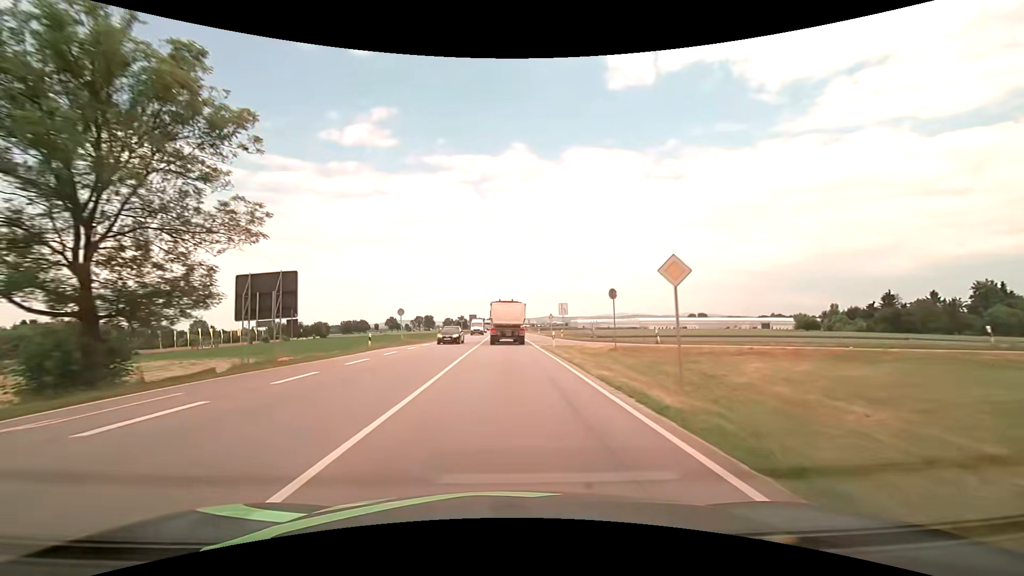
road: primary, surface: asphalt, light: Day
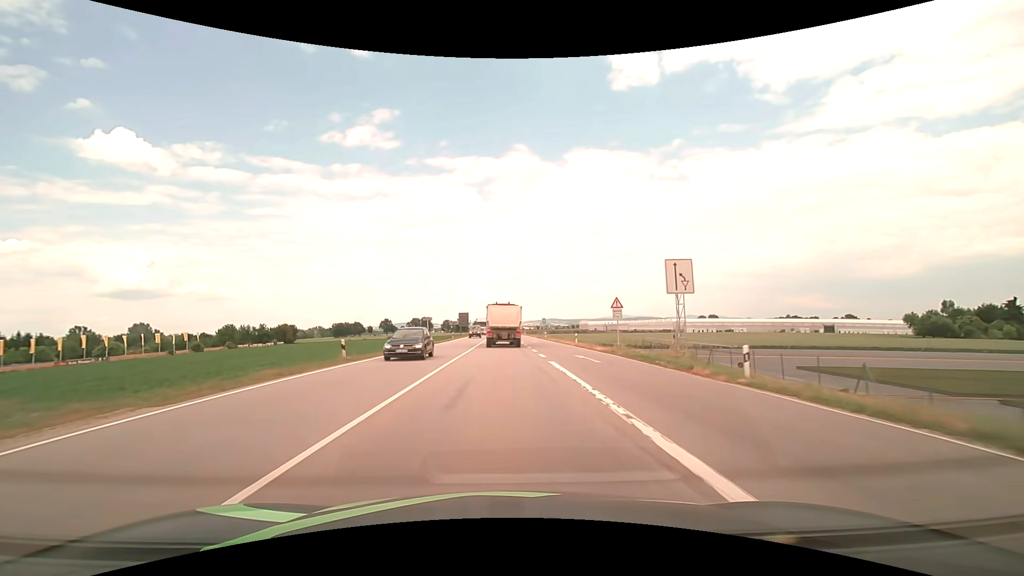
(-0.1, +46.7) m; -1°
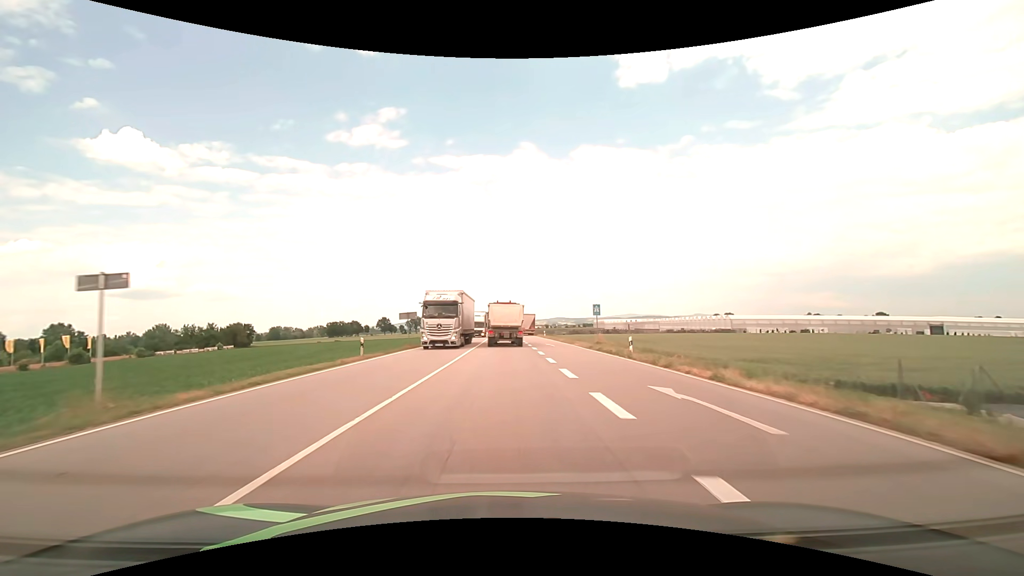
(-0.2, +46.5) m; -1°
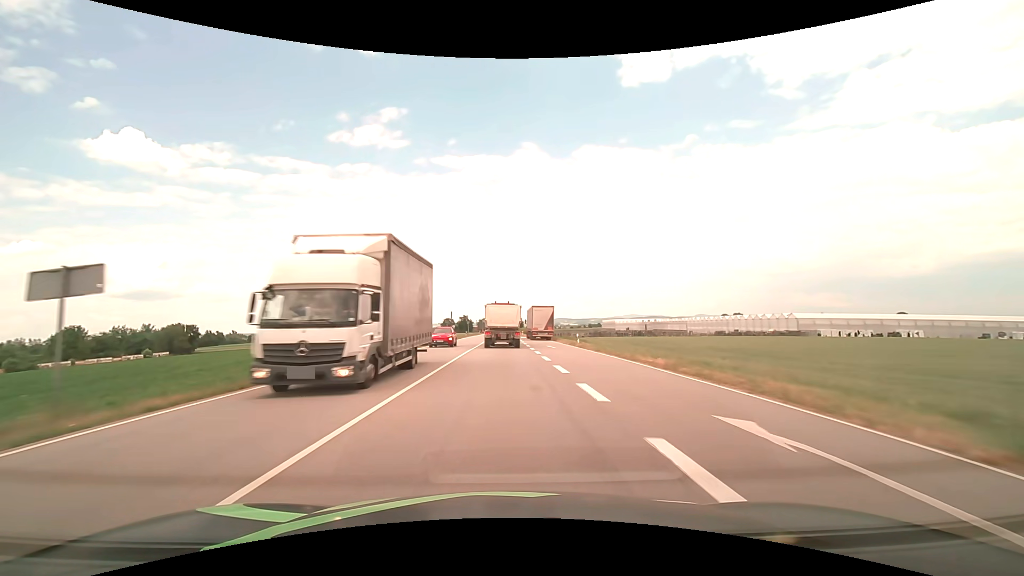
(0.0, +34.6) m; 0°
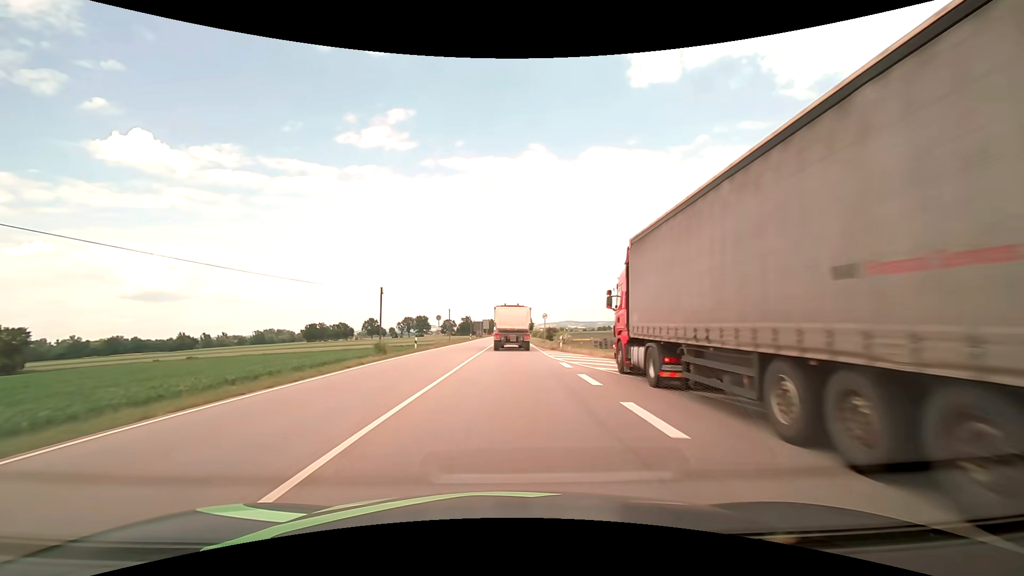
(-0.5, +57.1) m; -1°
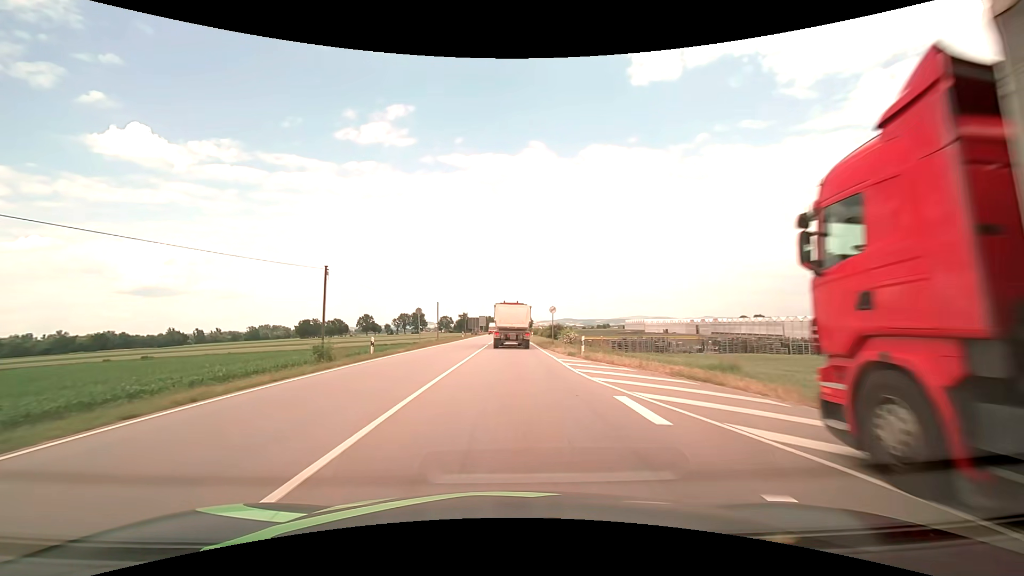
(0.0, +11.3) m; 0°
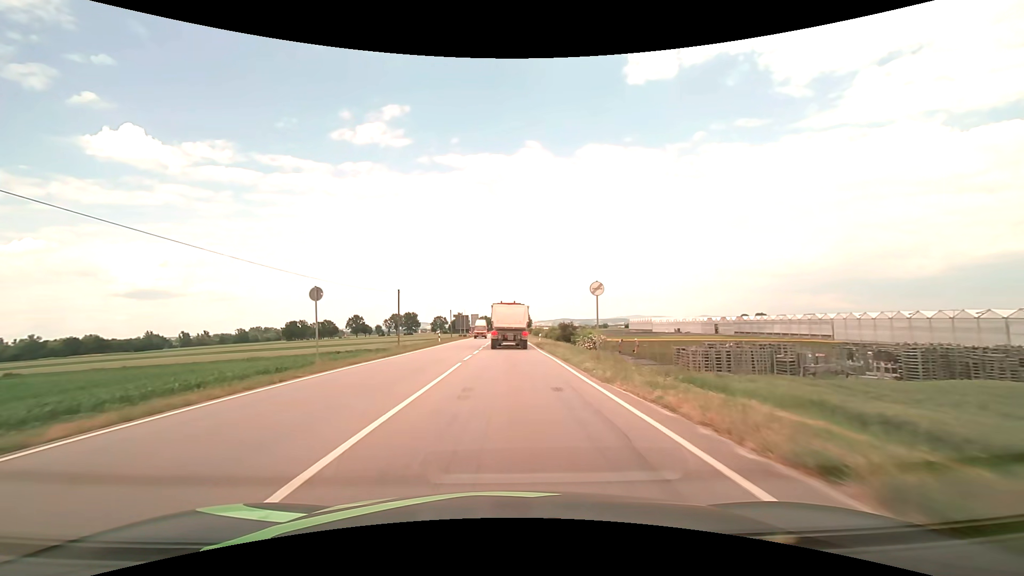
(0.0, +22.6) m; 0°
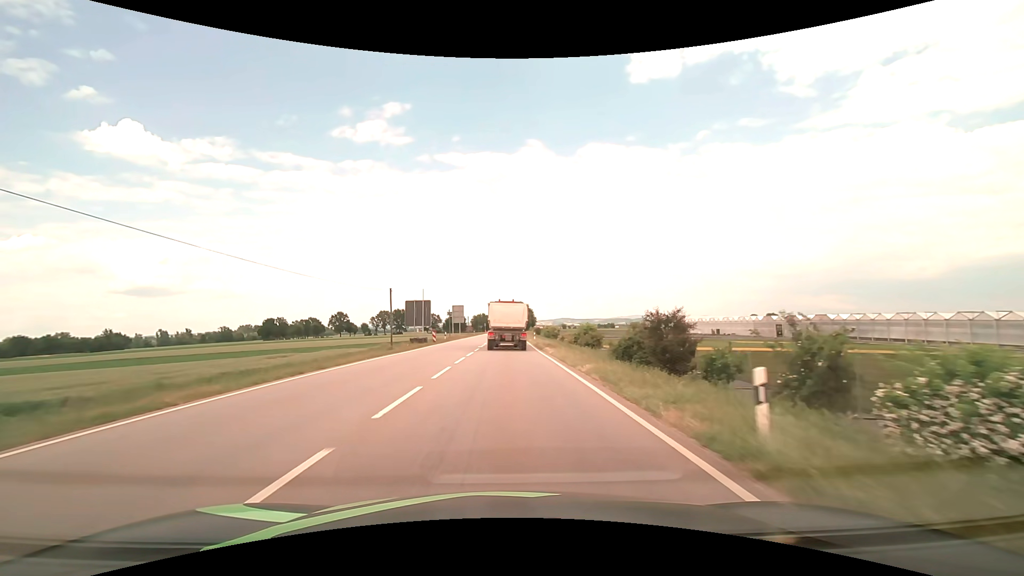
(+0.1, +44.3) m; 0°
(0, +10) (0, +20) (0, +30) (0, +40) (0, +50) (0, +60) (0, +70) (0, +80) (0, +90) (0, +100) m
